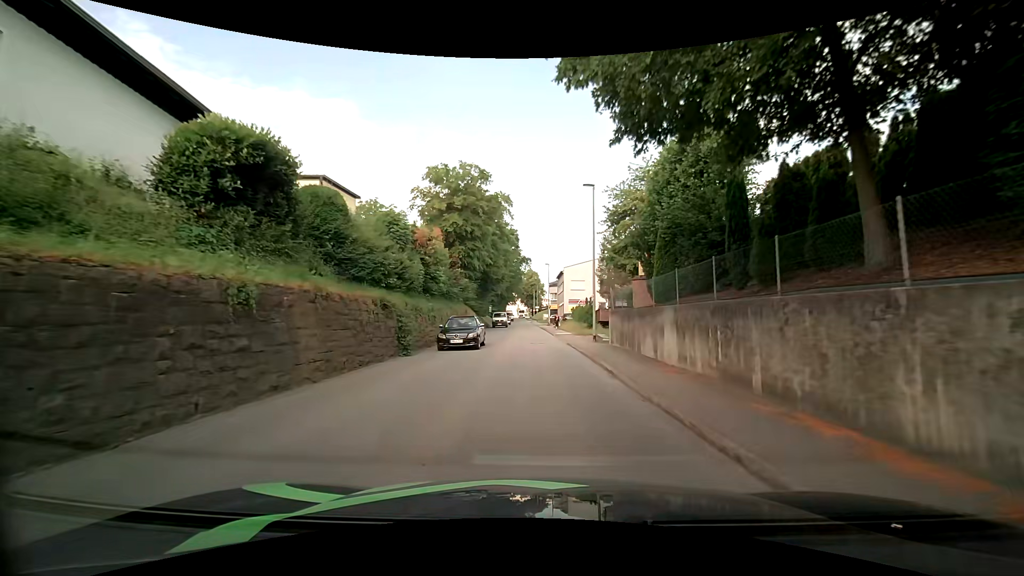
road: tertiary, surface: asphalt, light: Day
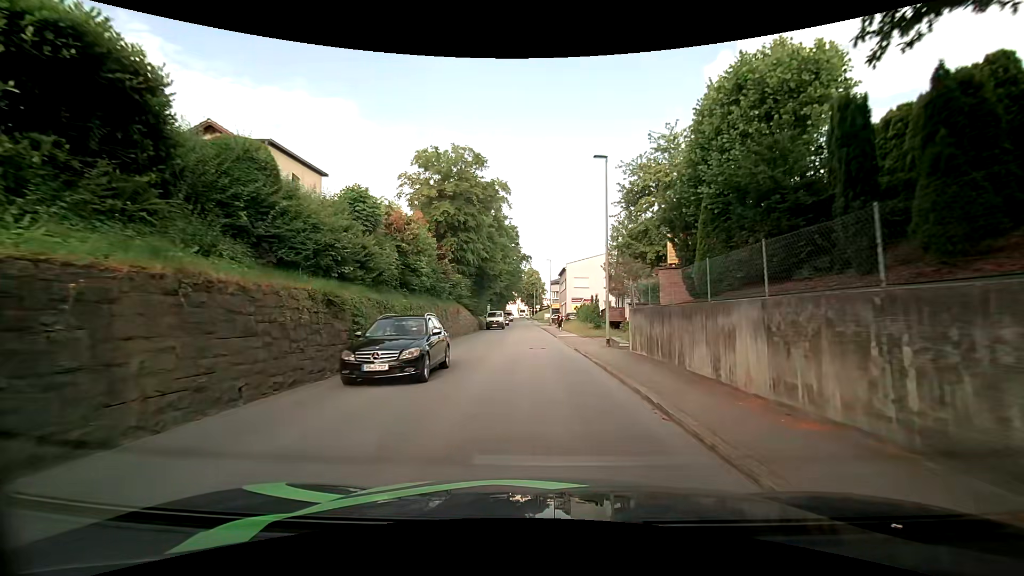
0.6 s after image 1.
(0.0, +4.6) m; 0°
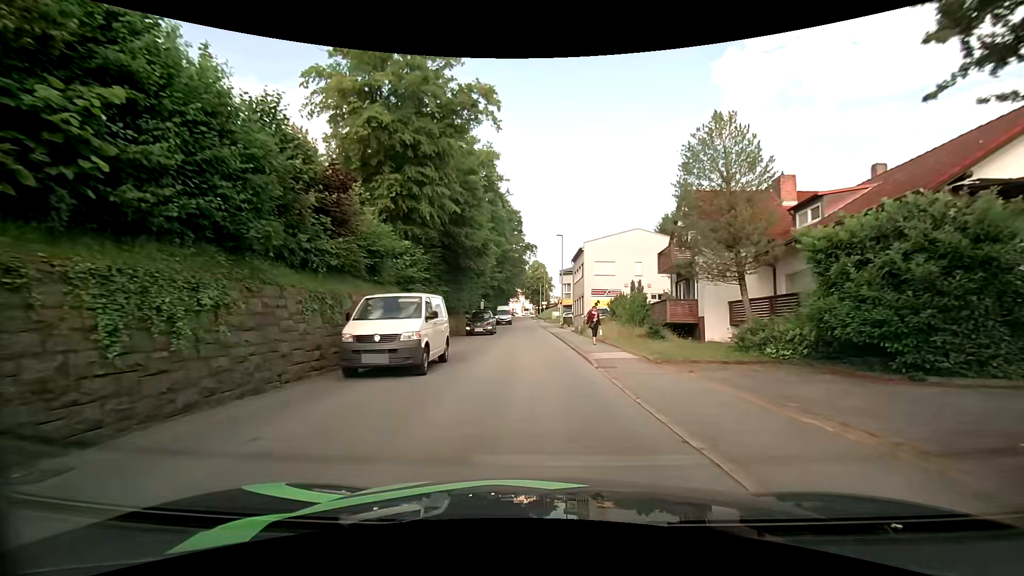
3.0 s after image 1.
(+0.1, +18.1) m; 0°
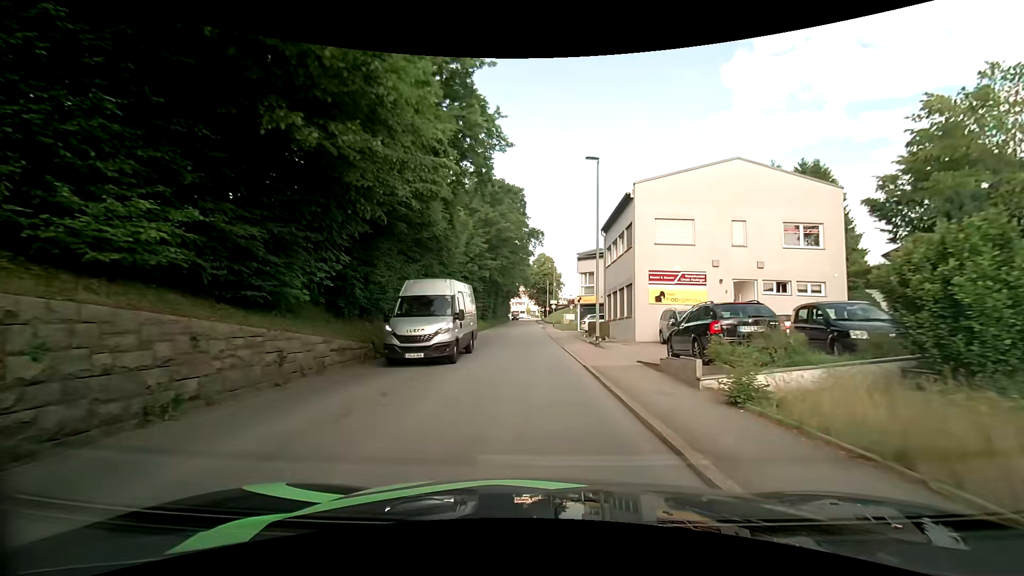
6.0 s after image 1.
(0.0, +22.6) m; 0°
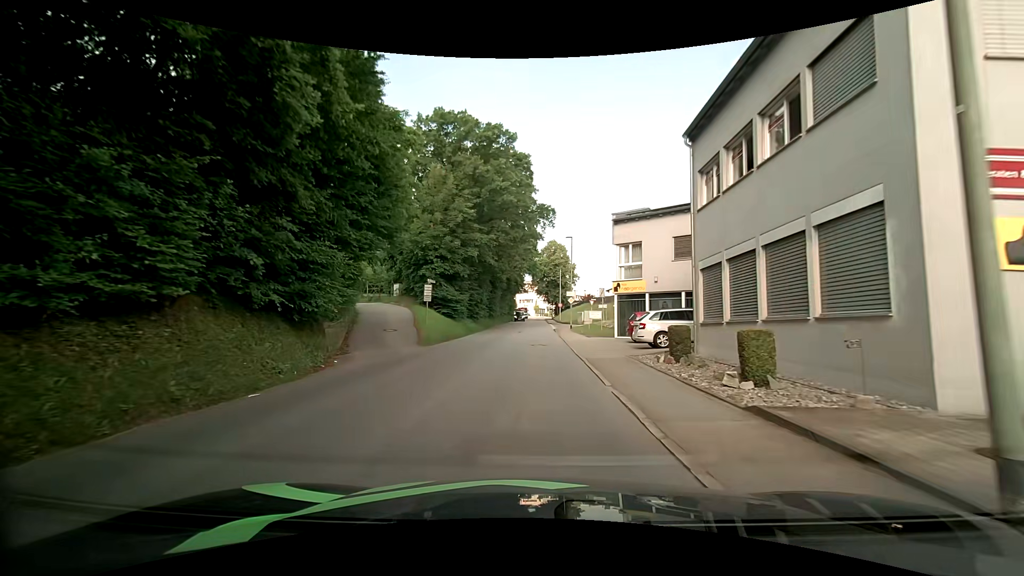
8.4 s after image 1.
(-0.4, +18.2) m; -2°
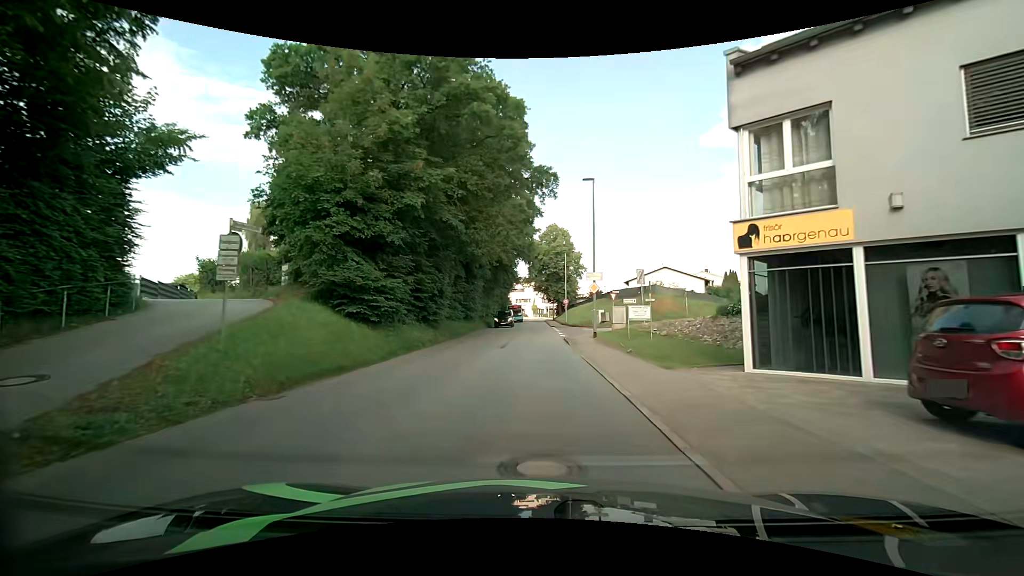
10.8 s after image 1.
(+0.2, +18.8) m; +1°
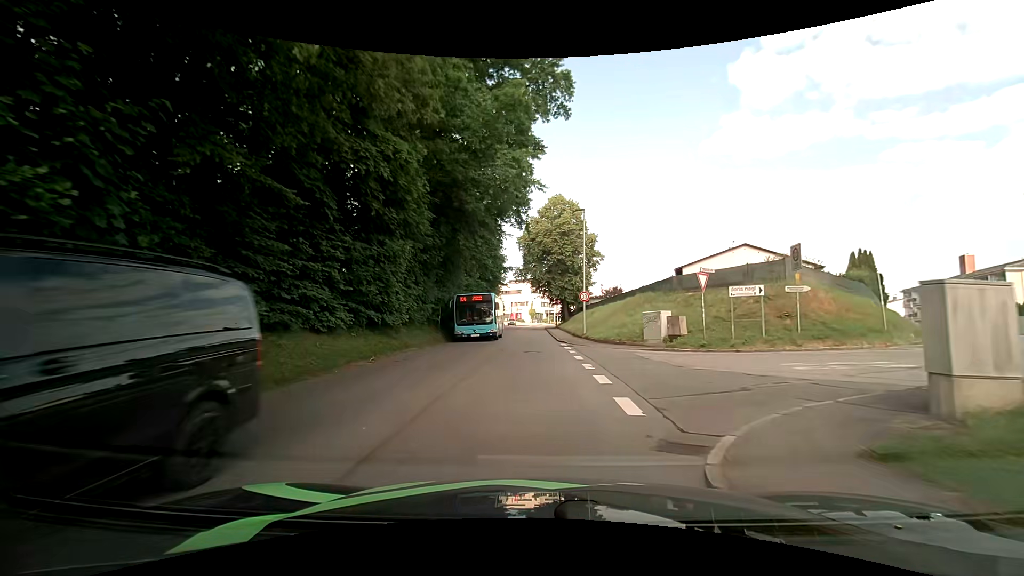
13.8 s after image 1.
(+0.1, +23.8) m; 0°
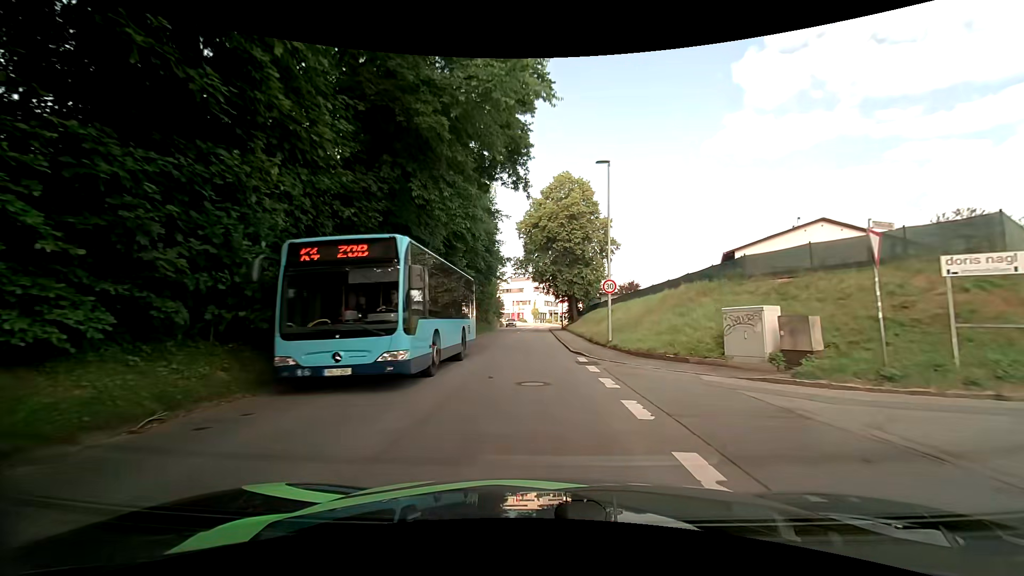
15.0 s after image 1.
(0.0, +9.5) m; -2°
(0, +10) (0, +20) (+1, +30) (+1, +40) (+1, +50) (+1, +60) (+2, +70) (+3, +80) (+3, +90) (+3, +100) m
